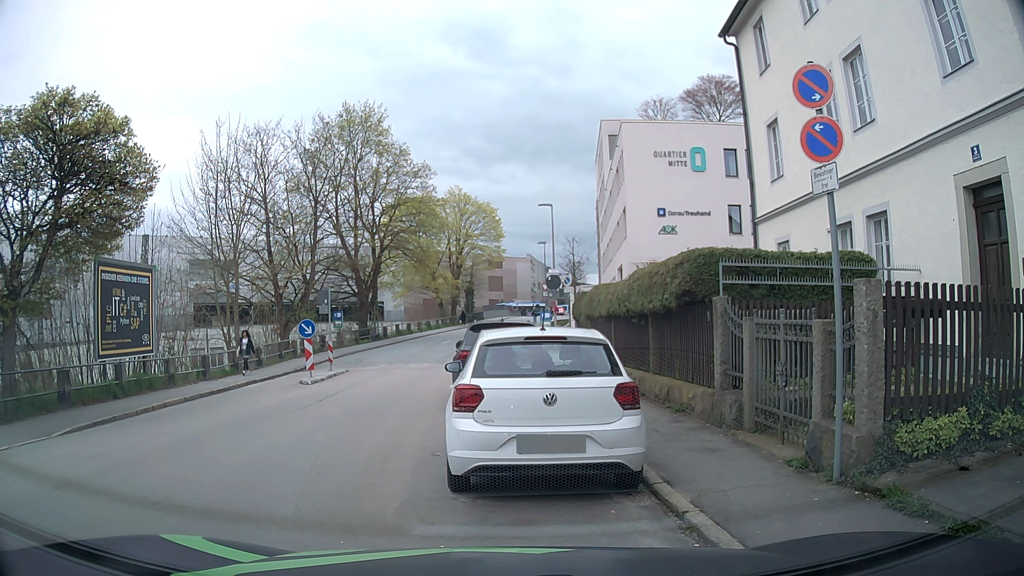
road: residential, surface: asphalt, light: Day
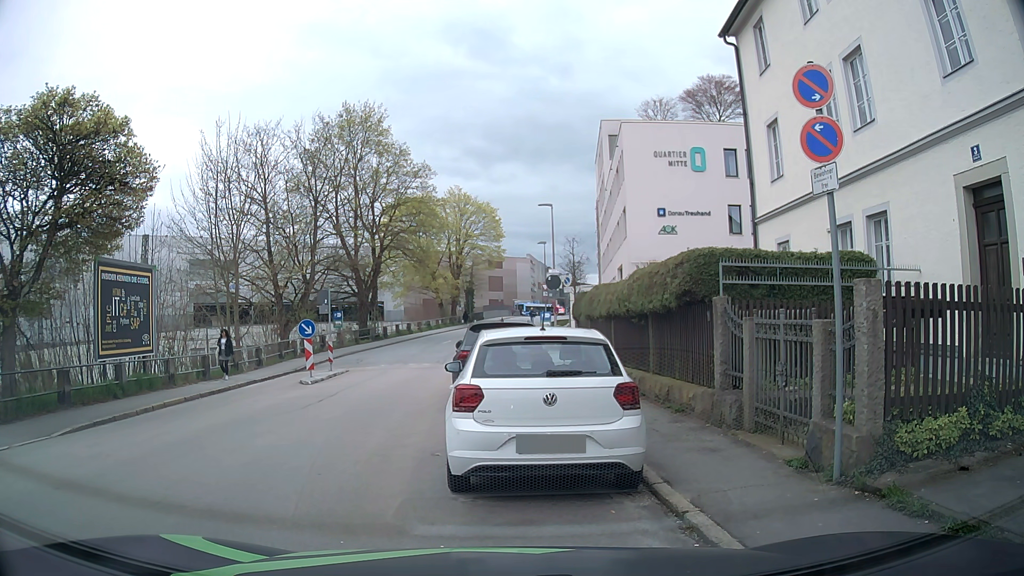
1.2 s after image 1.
(0.0, 0.0) m; 0°
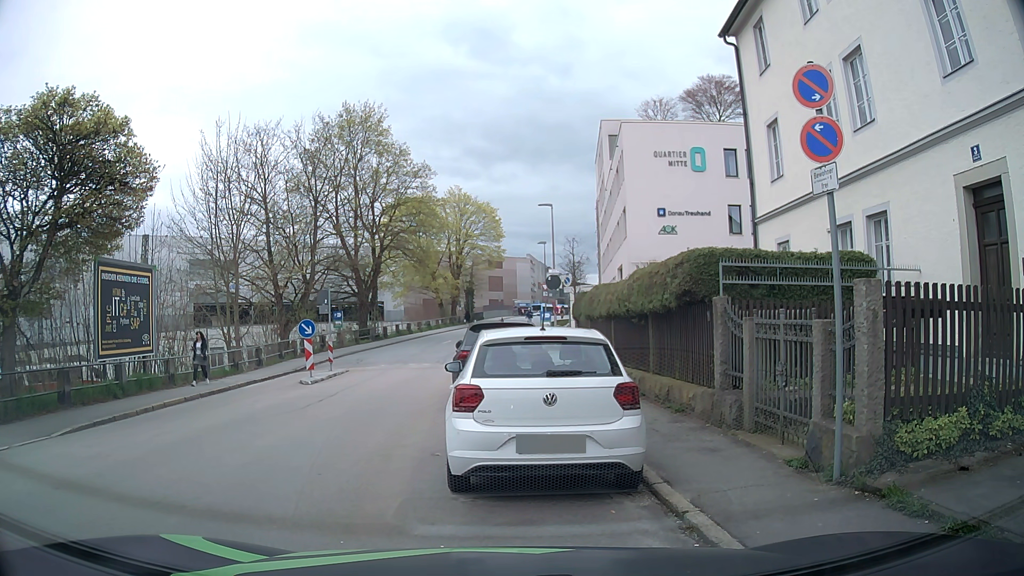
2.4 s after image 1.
(0.0, 0.0) m; 0°
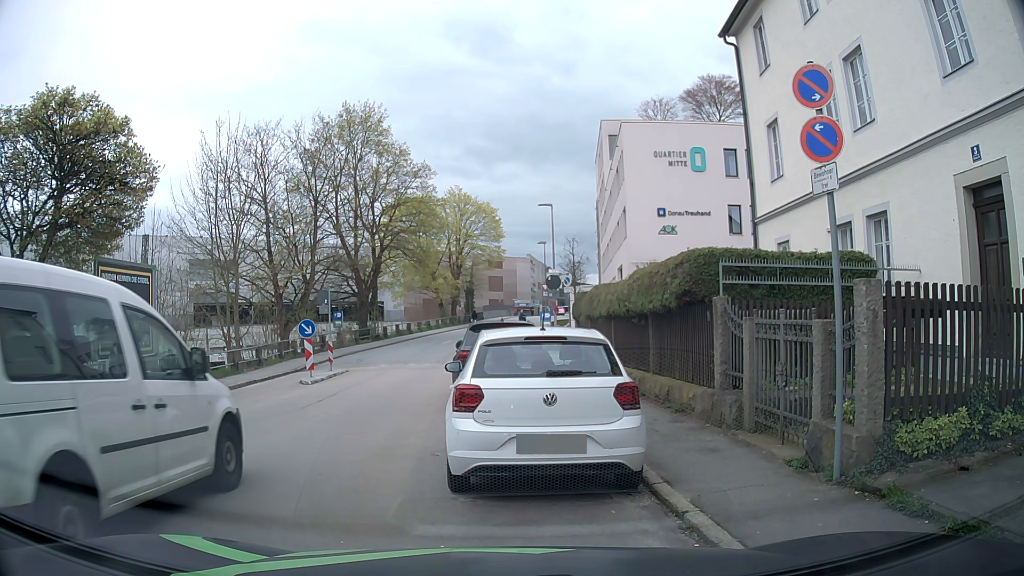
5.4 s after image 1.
(0.0, 0.0) m; 0°
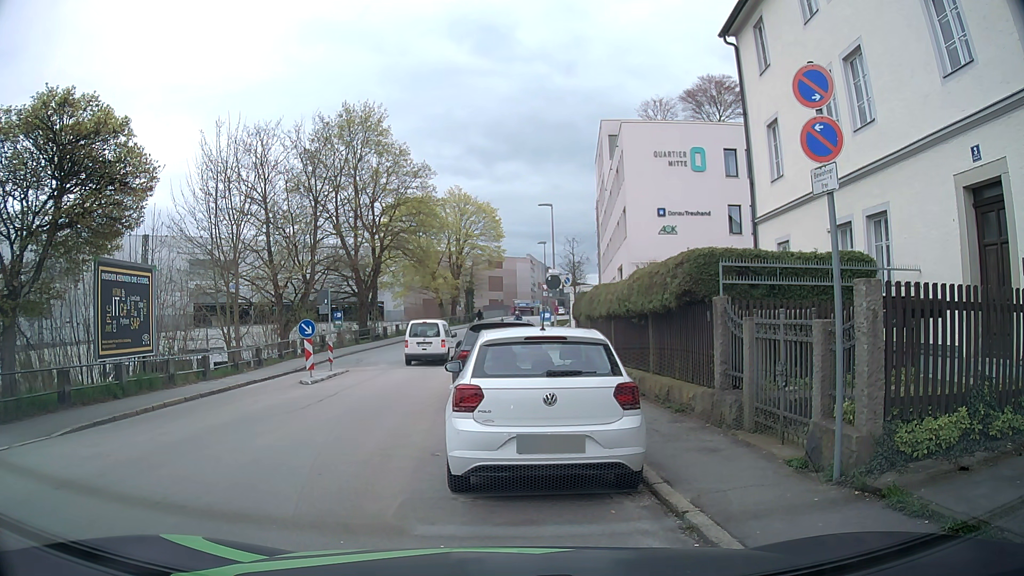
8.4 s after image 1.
(0.0, 0.0) m; 0°
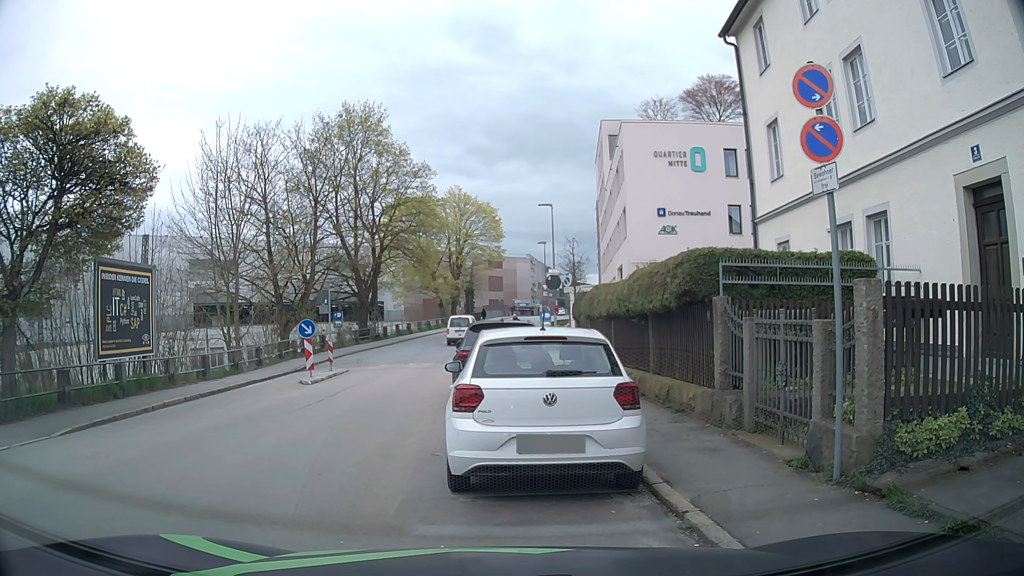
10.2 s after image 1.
(0.0, 0.0) m; 0°
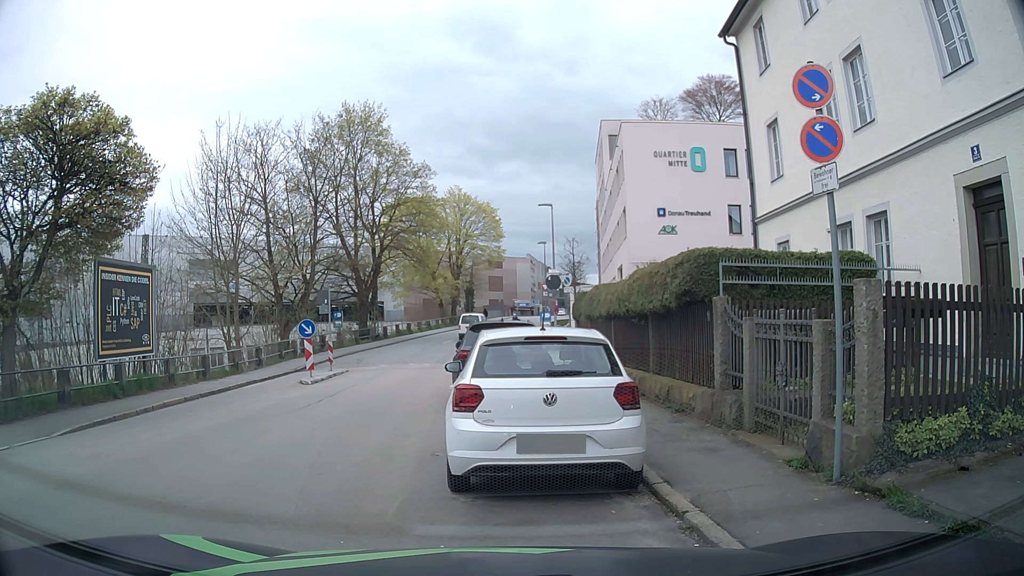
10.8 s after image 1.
(0.0, 0.0) m; 0°
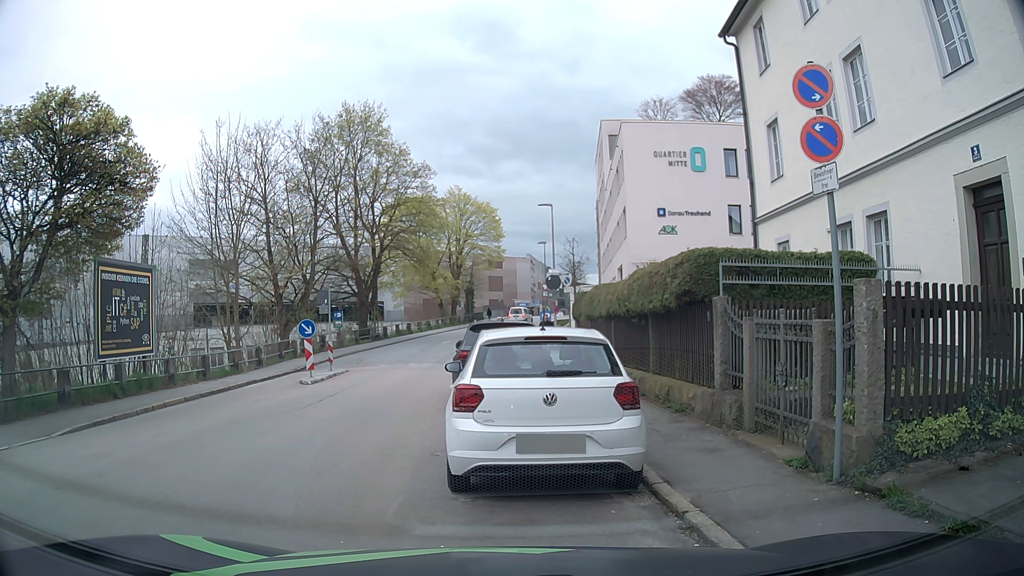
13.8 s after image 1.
(0.0, 0.0) m; 0°
